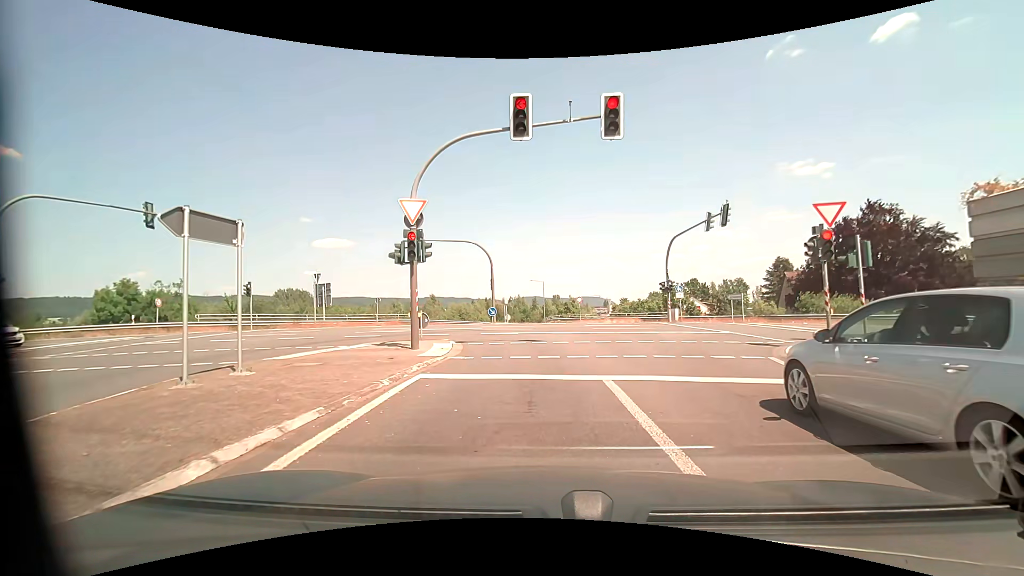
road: motorway_link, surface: asphalt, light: Day
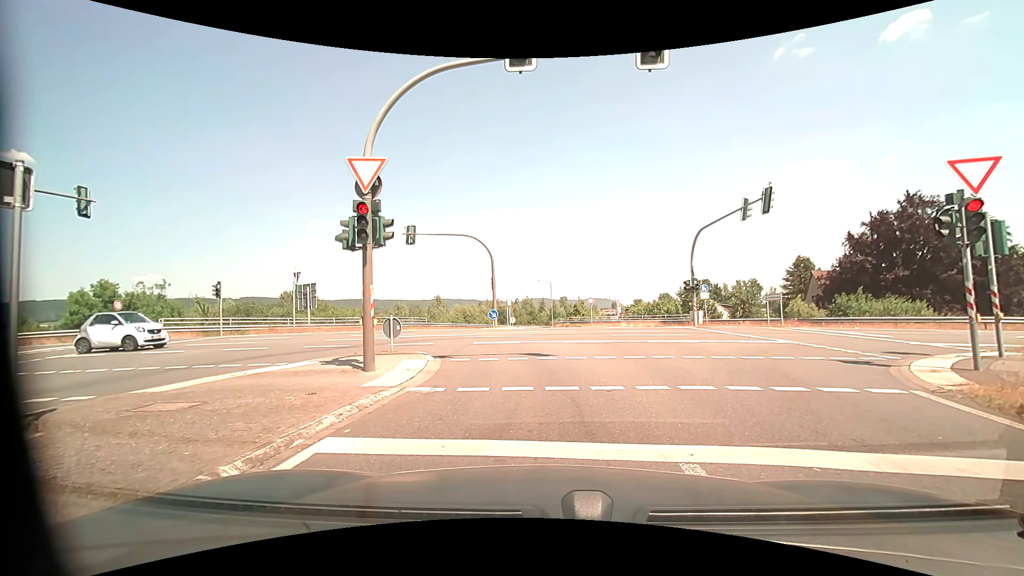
(0.0, +4.2) m; -1°
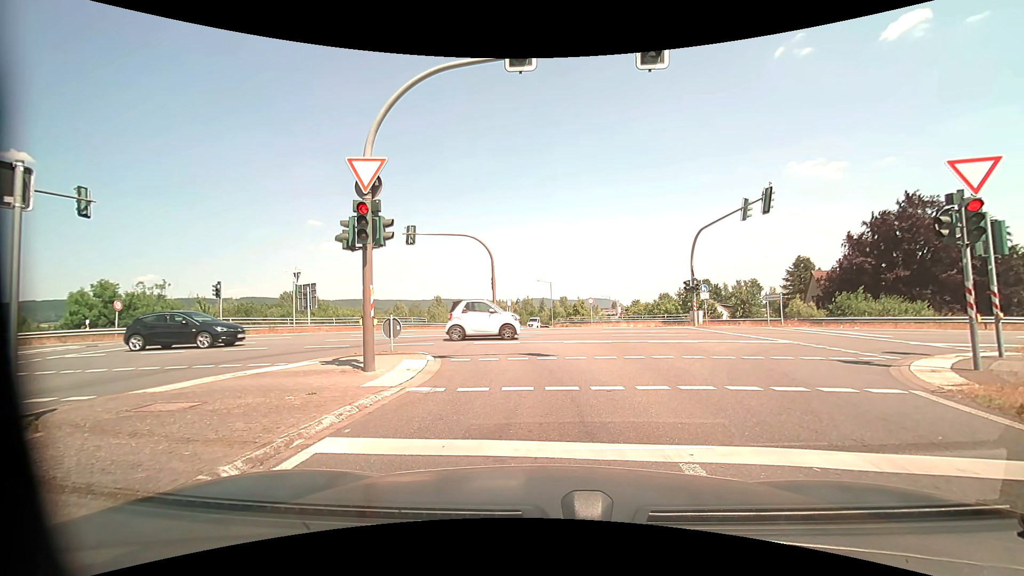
(0.0, 0.0) m; 0°
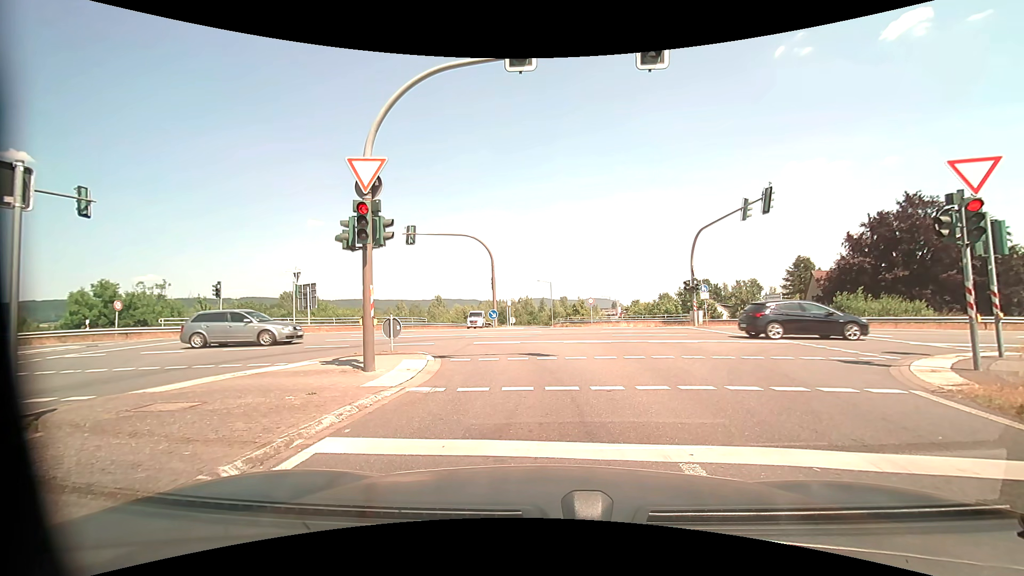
(0.0, 0.0) m; 0°
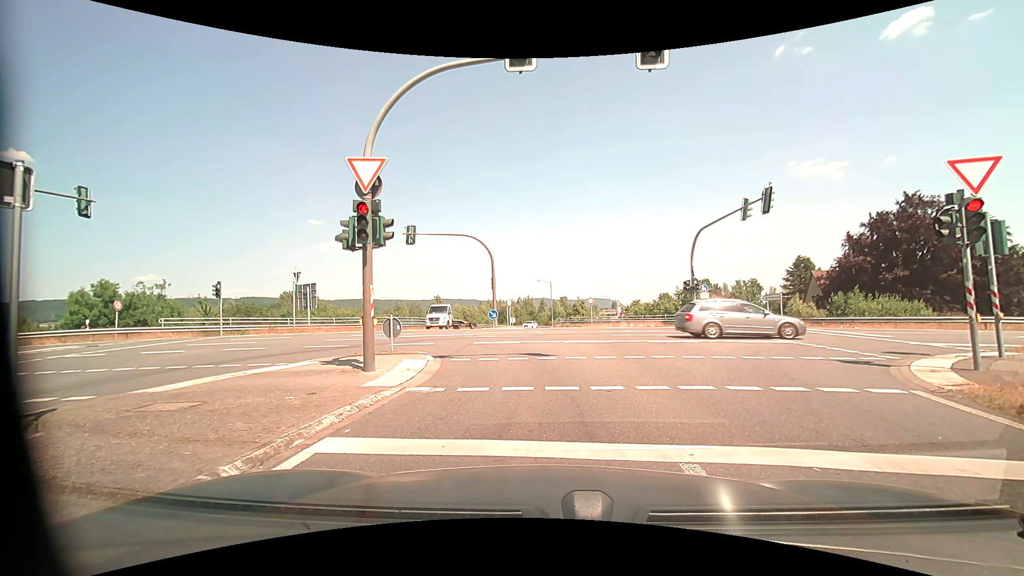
(0.0, 0.0) m; 0°
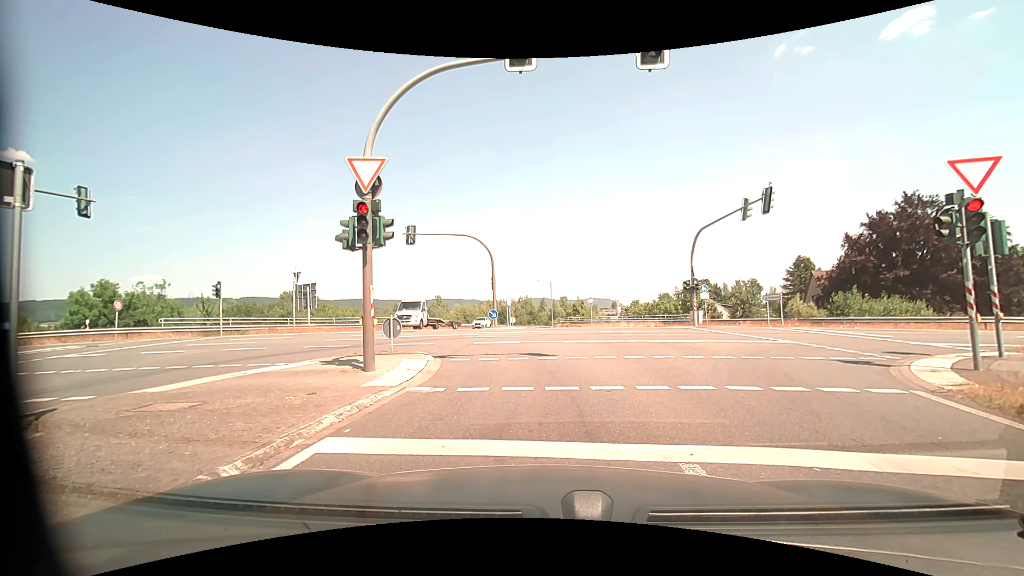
(0.0, 0.0) m; 0°
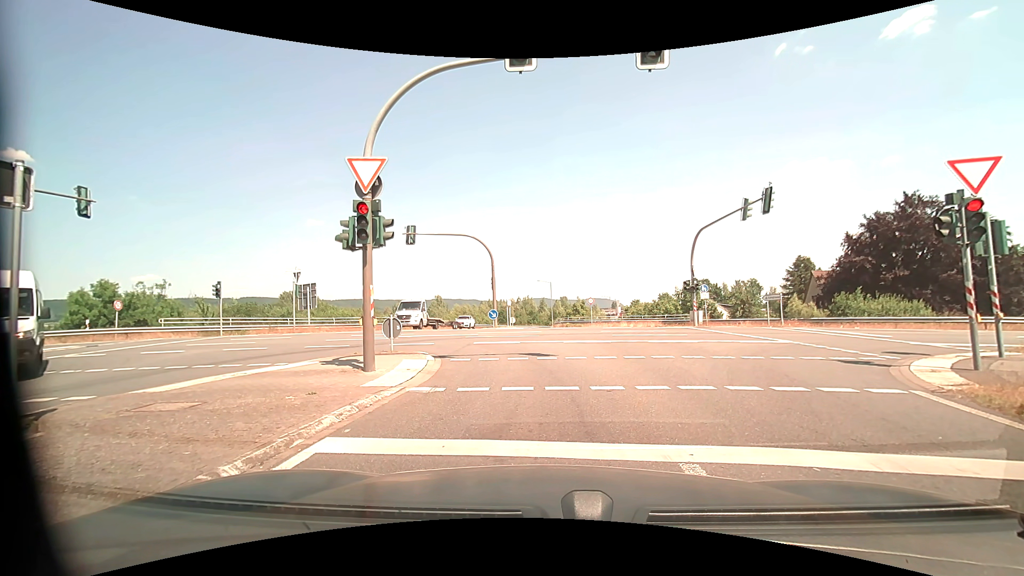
(0.0, 0.0) m; 0°
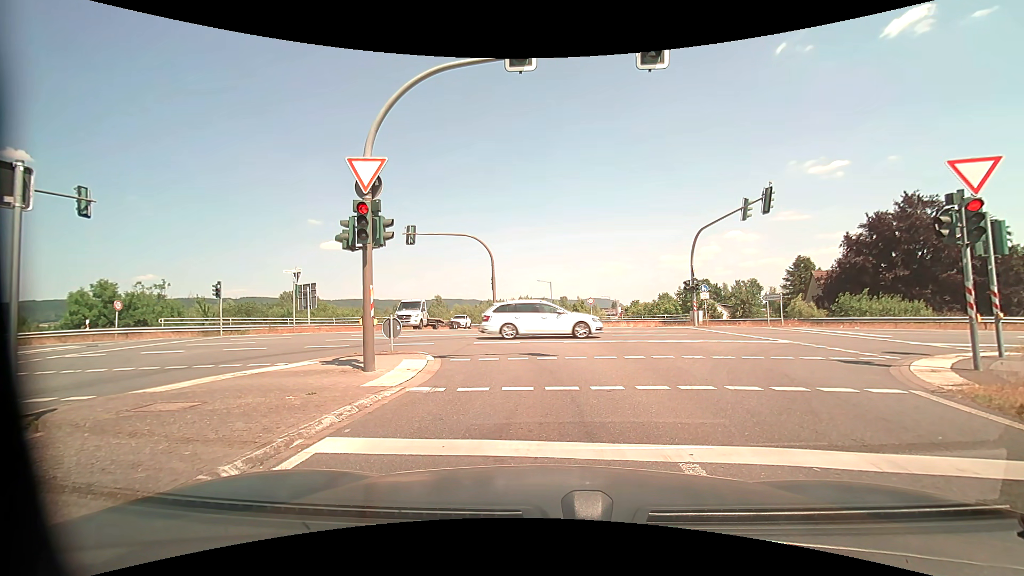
(0.0, 0.0) m; 0°
(0, +10) (-1, +20) (-9, +26) (-18, +28) (-28, +28) (-38, +27) (-48, +27) (-58, +26) (-68, +26) (-78, +26) m
